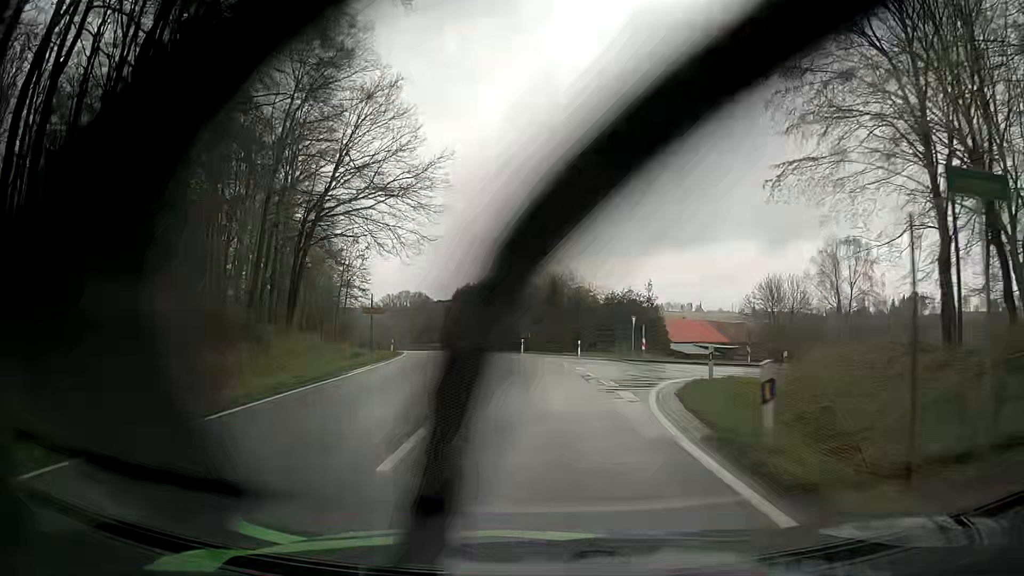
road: tertiary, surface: asphalt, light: Day
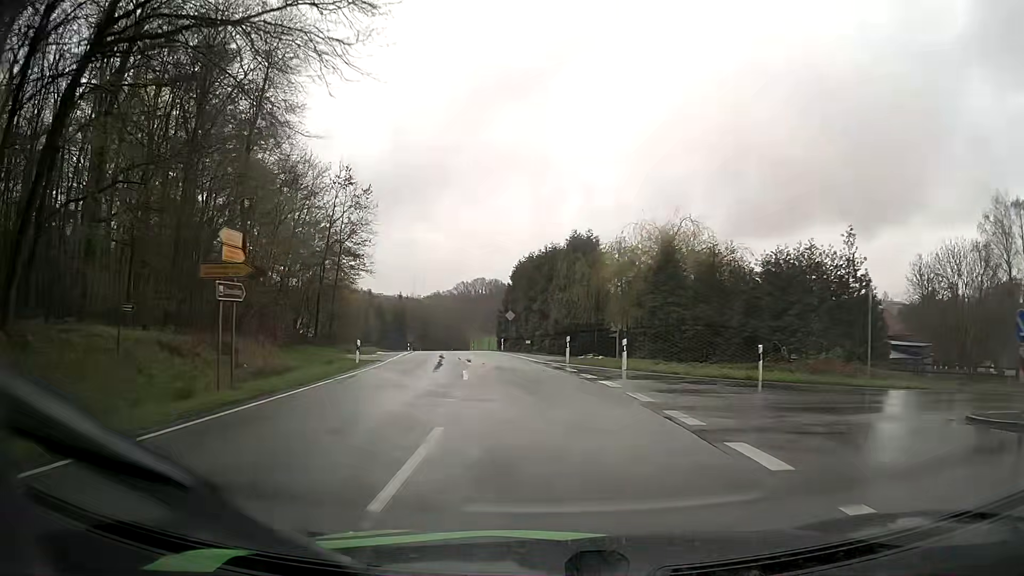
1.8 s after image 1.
(-1.5, +27.1) m; -7°
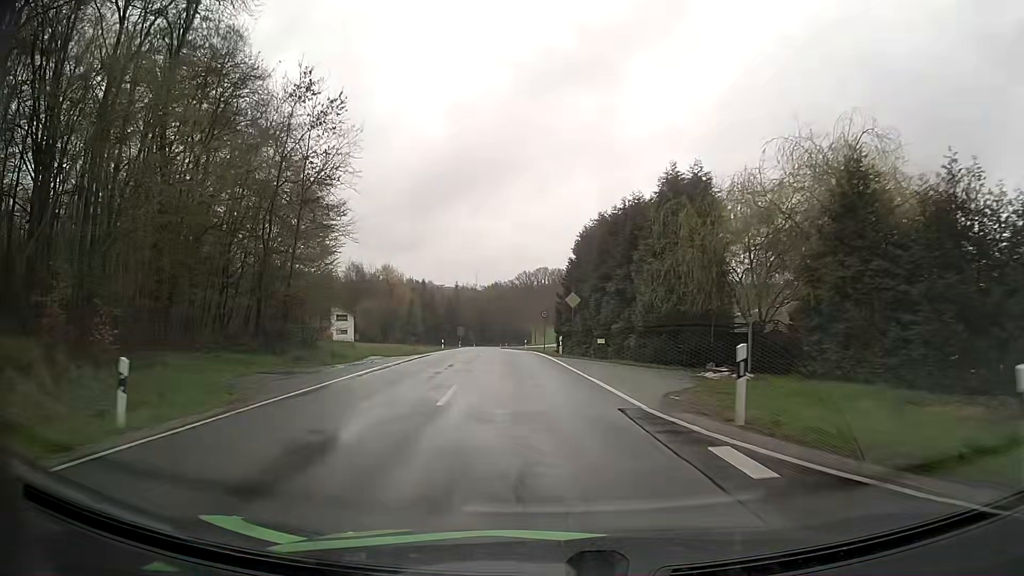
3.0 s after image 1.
(-0.9, +18.4) m; -6°
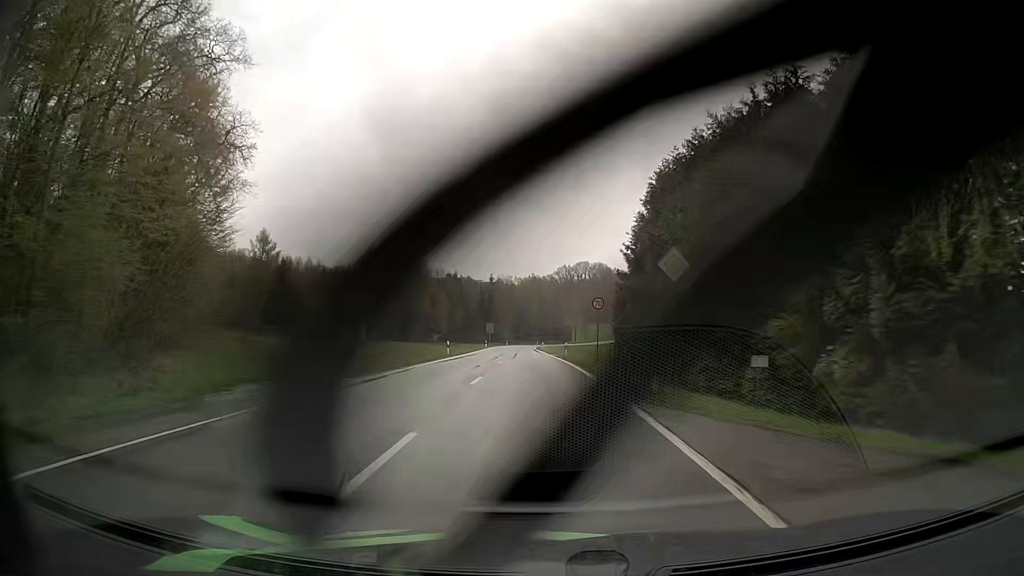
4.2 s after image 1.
(-0.7, +19.2) m; -4°
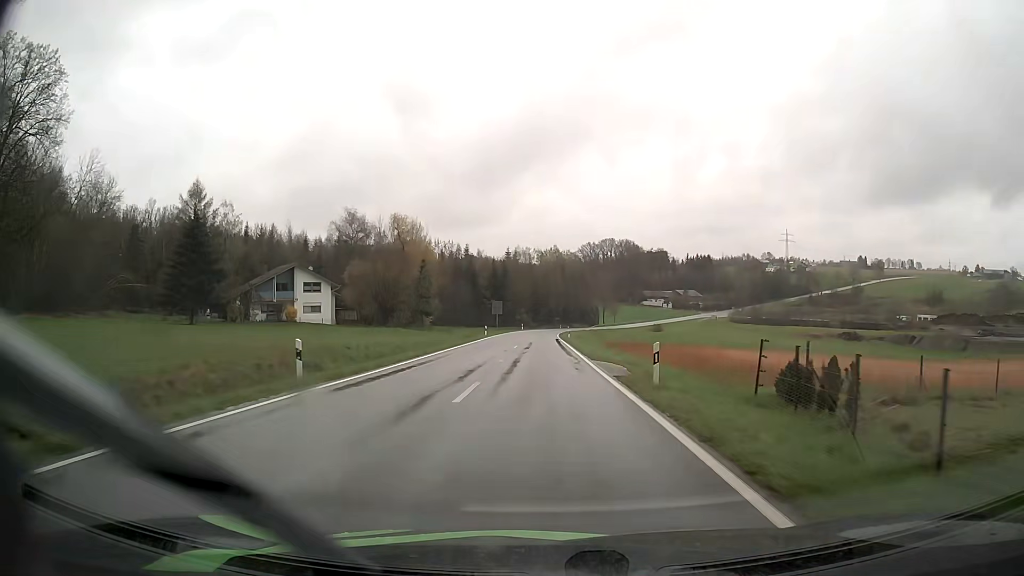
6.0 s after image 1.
(-0.7, +30.7) m; -2°
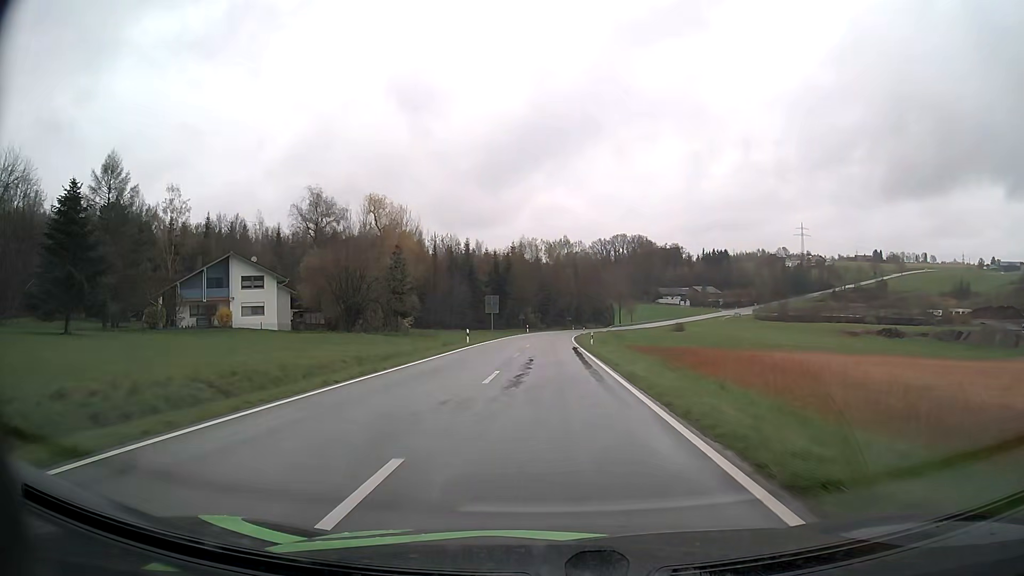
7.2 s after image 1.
(-0.2, +21.3) m; -1°
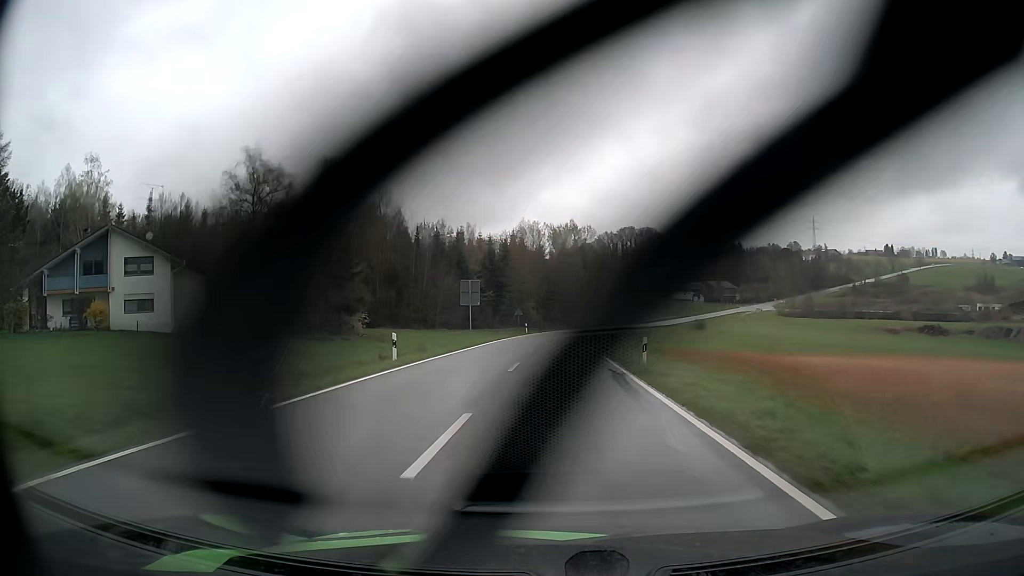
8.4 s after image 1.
(-0.2, +21.9) m; -1°
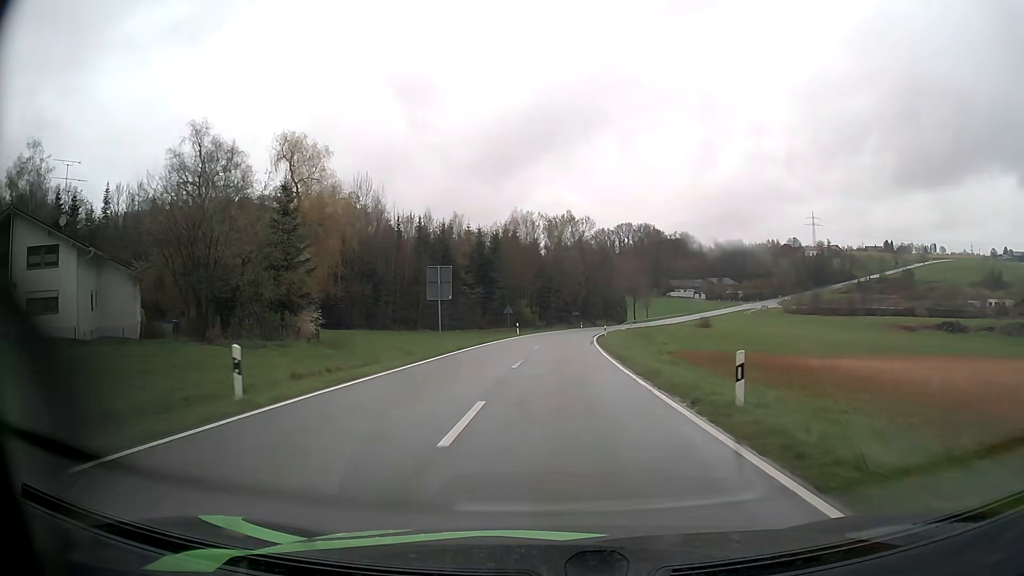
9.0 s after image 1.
(0.0, +11.1) m; 0°
(0, +10) (0, +20) (0, +30) (+1, +40) (+2, +50) (+2, +60) (+3, +70) (+5, +80) (+6, +90) (+8, +100) m
